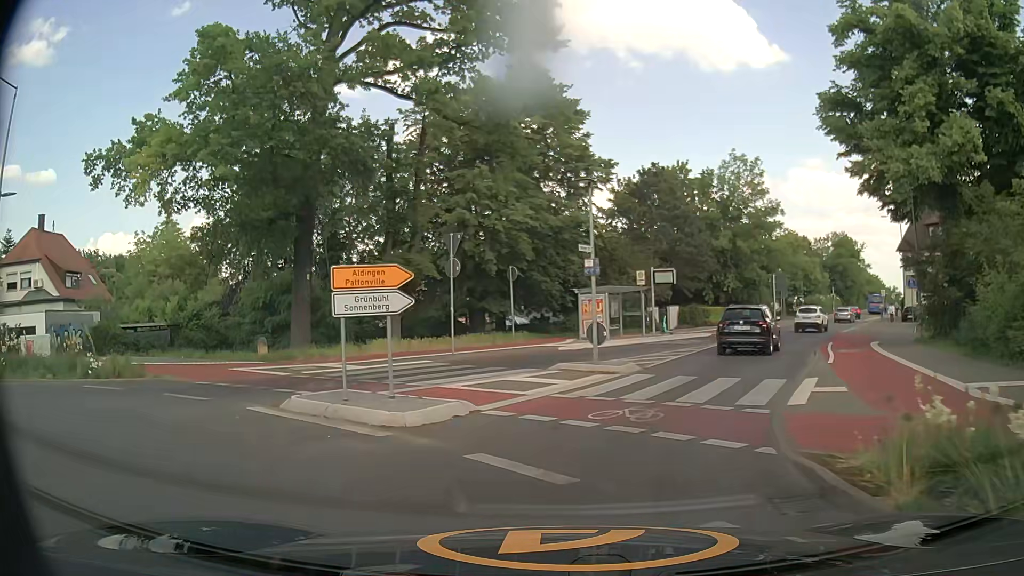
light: Day
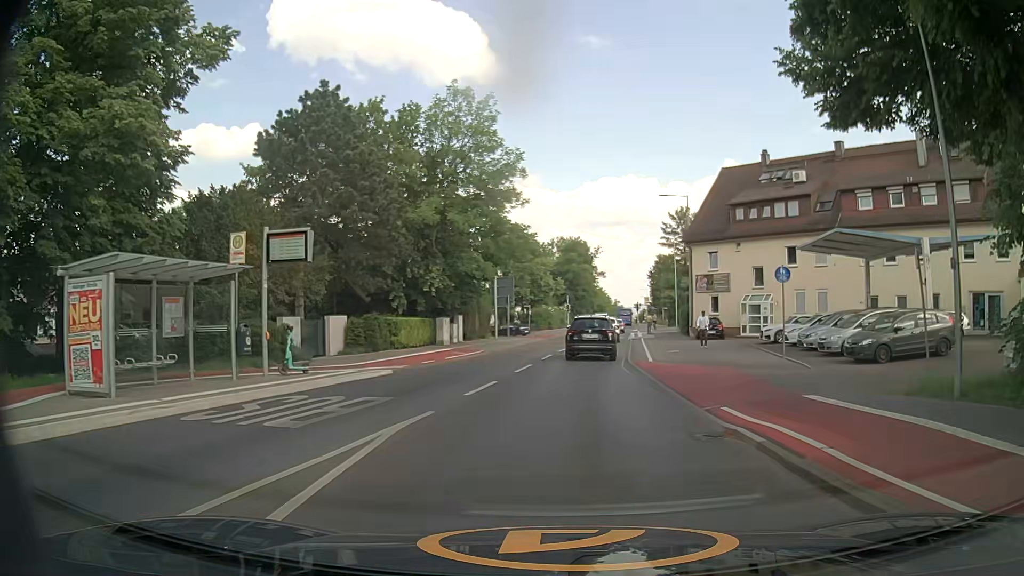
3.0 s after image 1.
(+4.5, +19.9) m; +25°
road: secondary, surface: asphalt
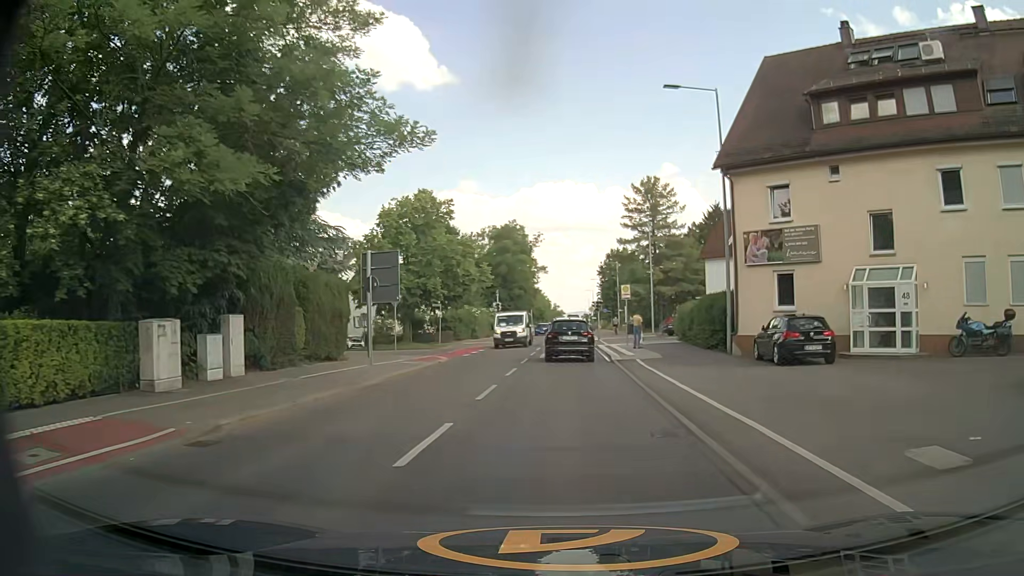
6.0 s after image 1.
(+1.1, +24.4) m; +5°
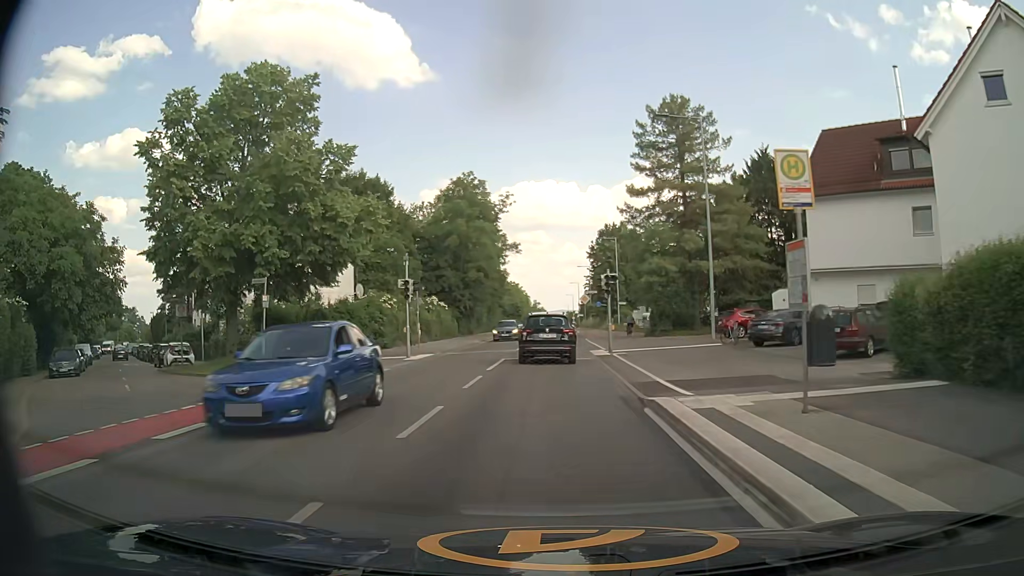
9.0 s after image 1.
(+0.8, +28.3) m; +2°
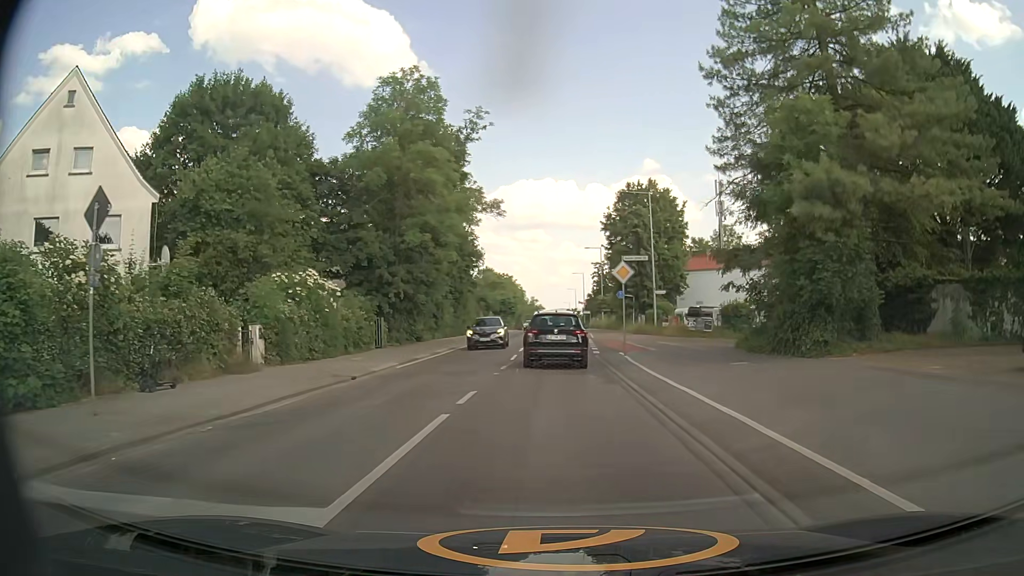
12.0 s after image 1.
(0.0, +26.5) m; 0°
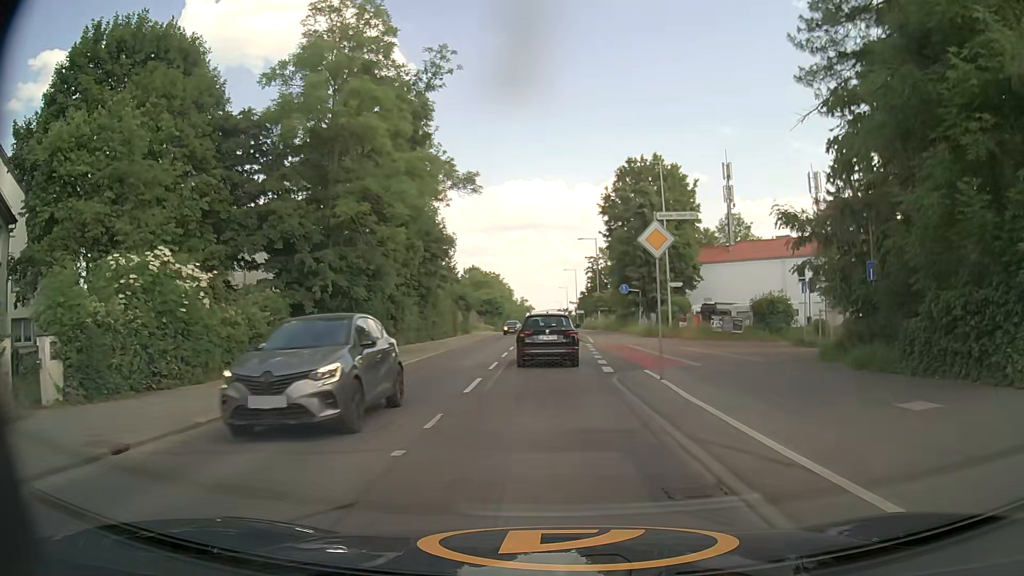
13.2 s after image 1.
(+0.1, +9.8) m; 0°
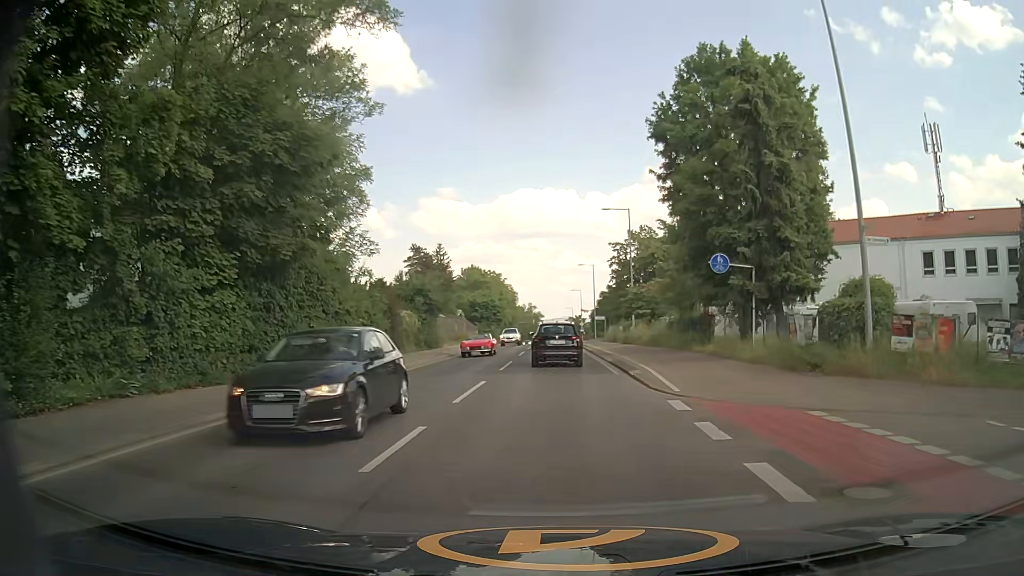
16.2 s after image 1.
(+0.2, +24.9) m; -1°
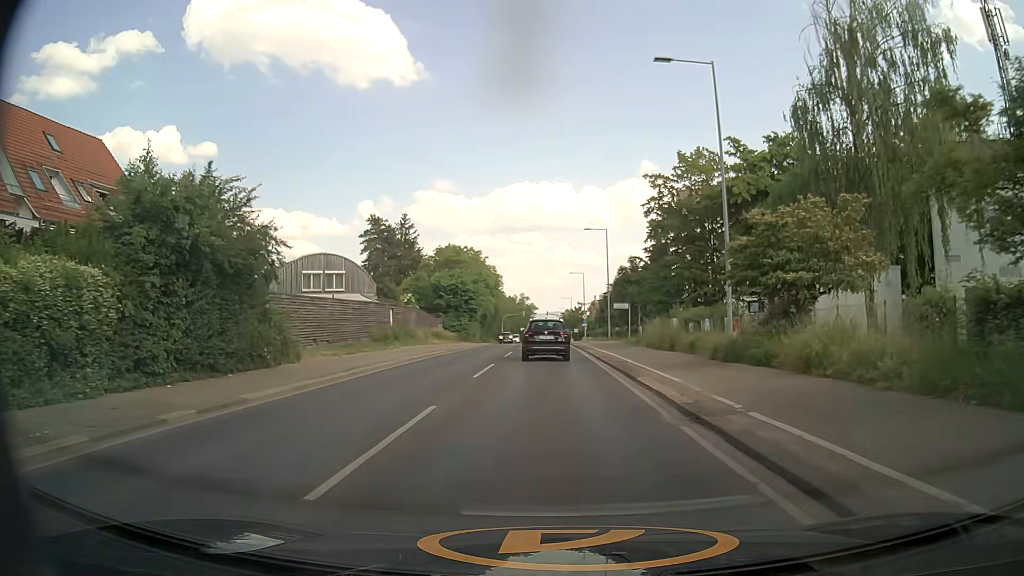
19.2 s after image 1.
(+0.4, +29.1) m; +1°
(0, +10) (0, +20) (0, +30) (0, +40) (0, +50) (0, +60) (0, +70) (0, +80) (0, +90) (0, +100) m
